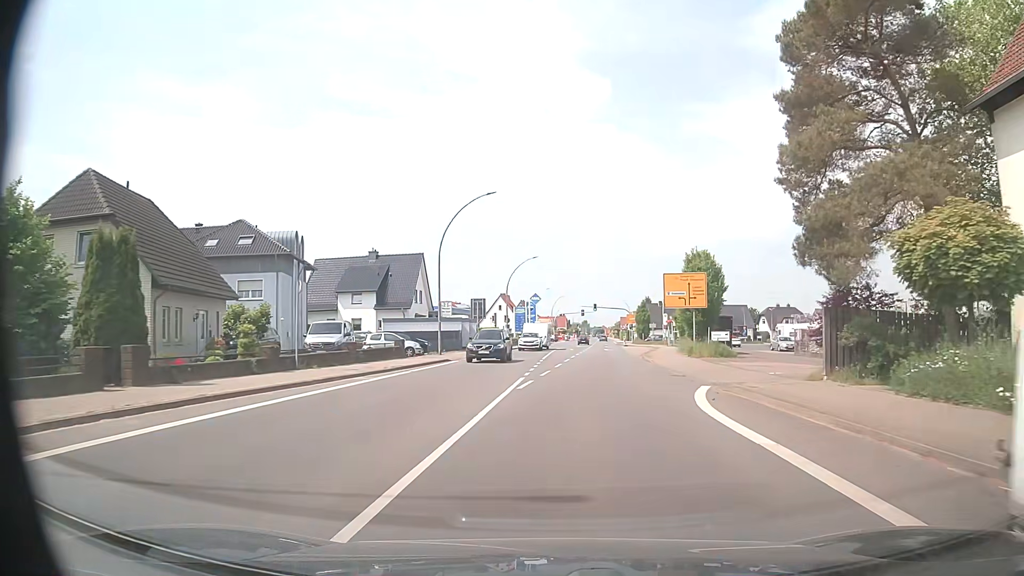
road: primary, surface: asphalt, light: Day
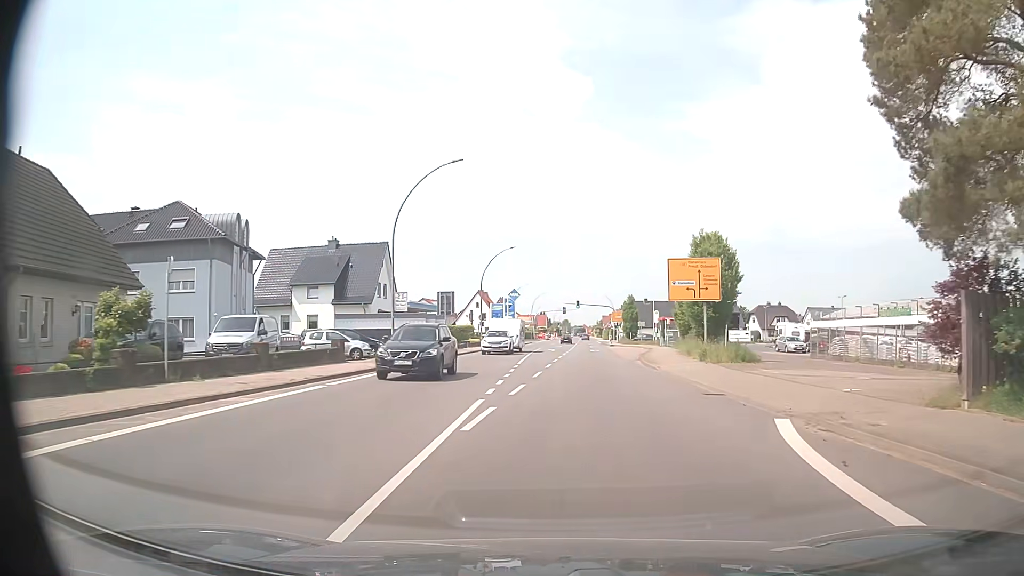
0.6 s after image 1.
(+0.2, +7.5) m; +2°
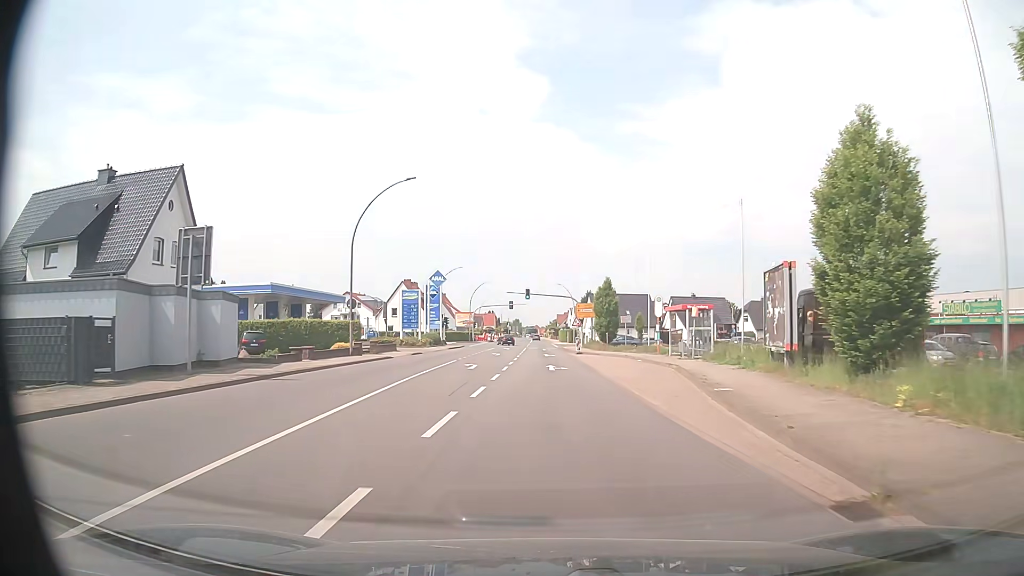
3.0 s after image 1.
(+1.6, +30.2) m; +5°
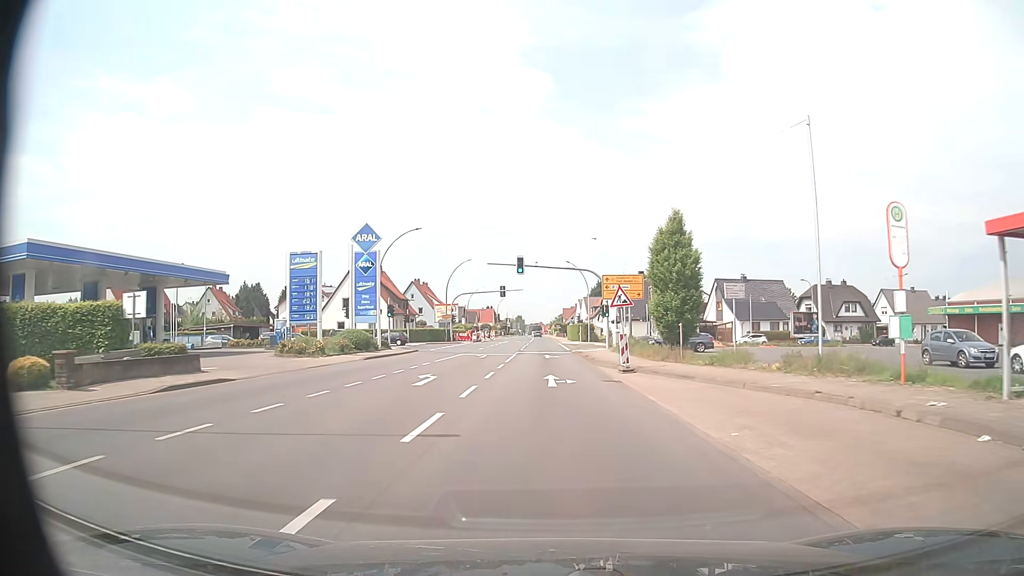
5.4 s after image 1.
(-0.3, +30.5) m; -1°
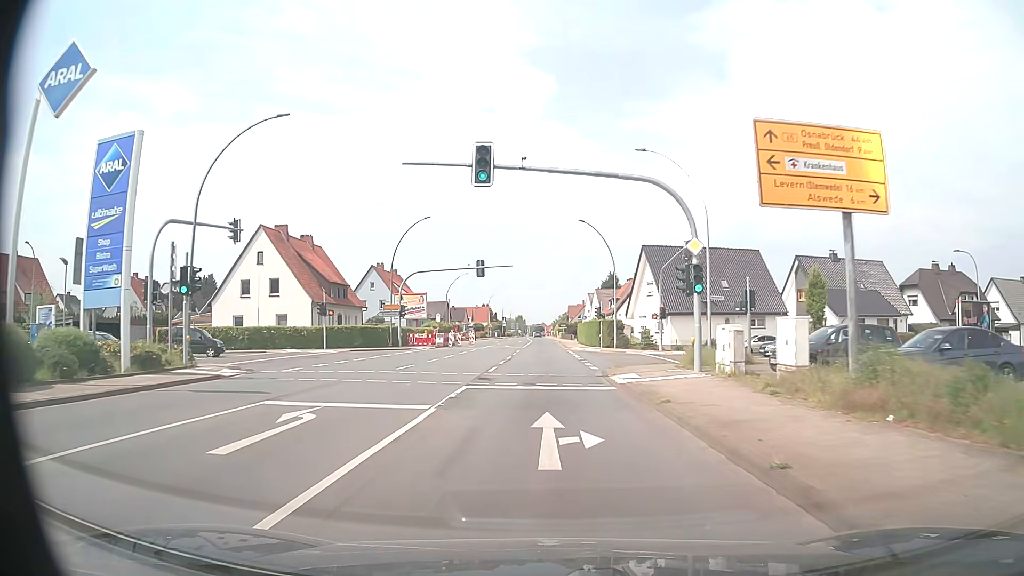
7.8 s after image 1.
(-0.1, +30.6) m; 0°
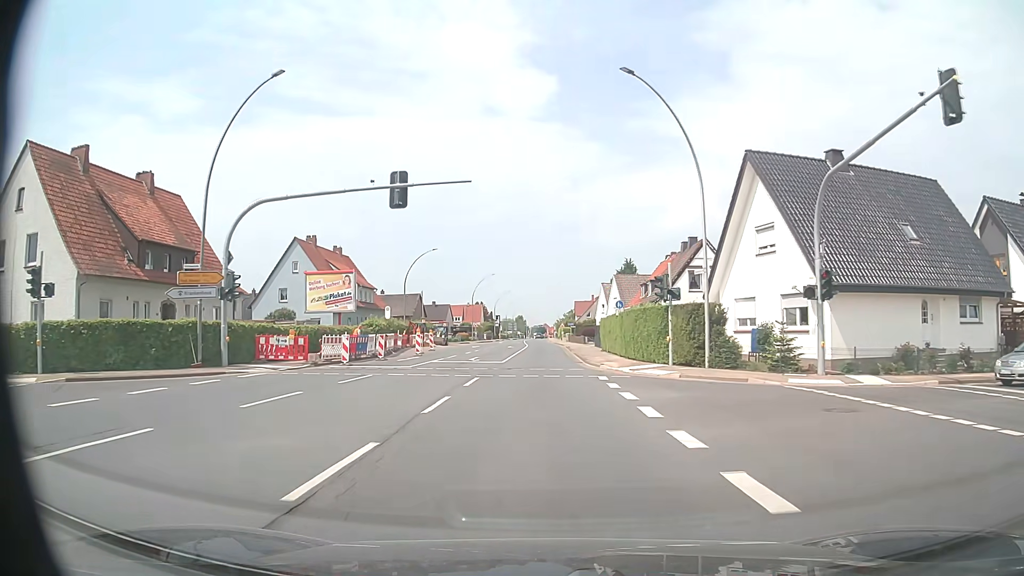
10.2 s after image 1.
(0.0, +30.6) m; 0°
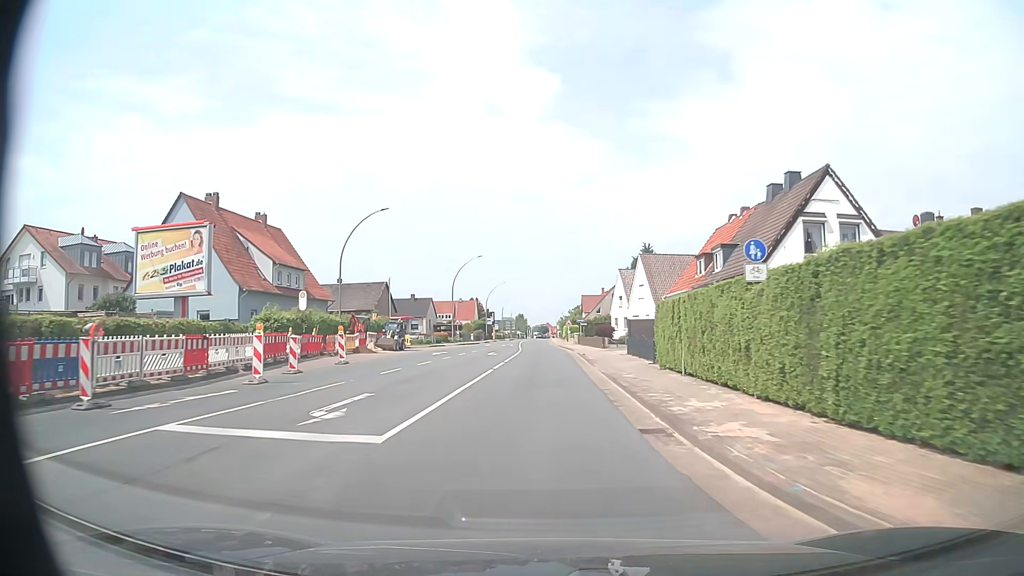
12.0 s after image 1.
(0.0, +22.8) m; 0°
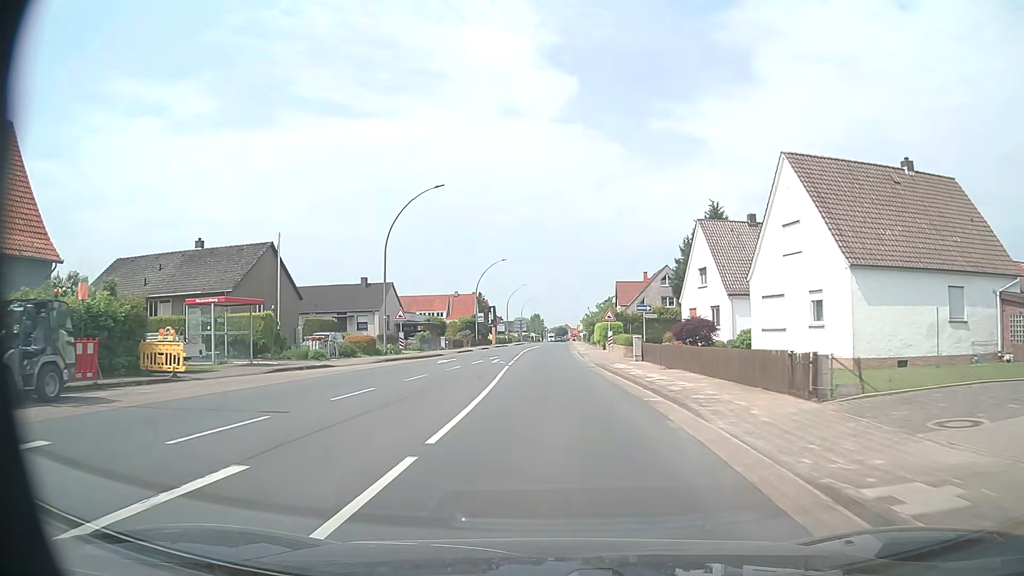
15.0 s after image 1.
(-0.2, +38.0) m; -1°
(0, +10) (0, +20) (0, +30) (0, +40) (0, +50) (0, +60) (0, +70) (0, +80) (+1, +90) (+1, +100) m
